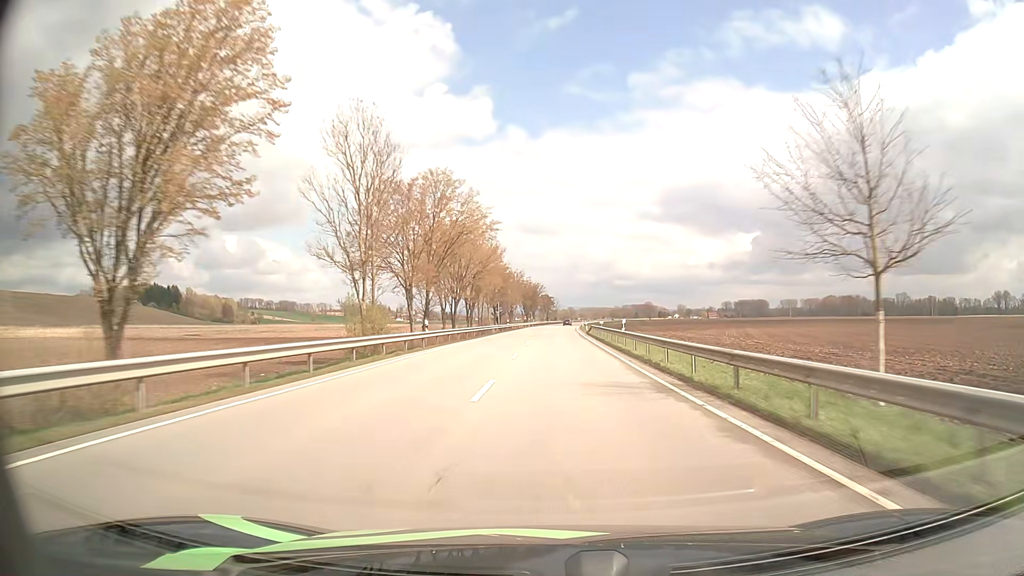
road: primary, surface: asphalt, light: Day
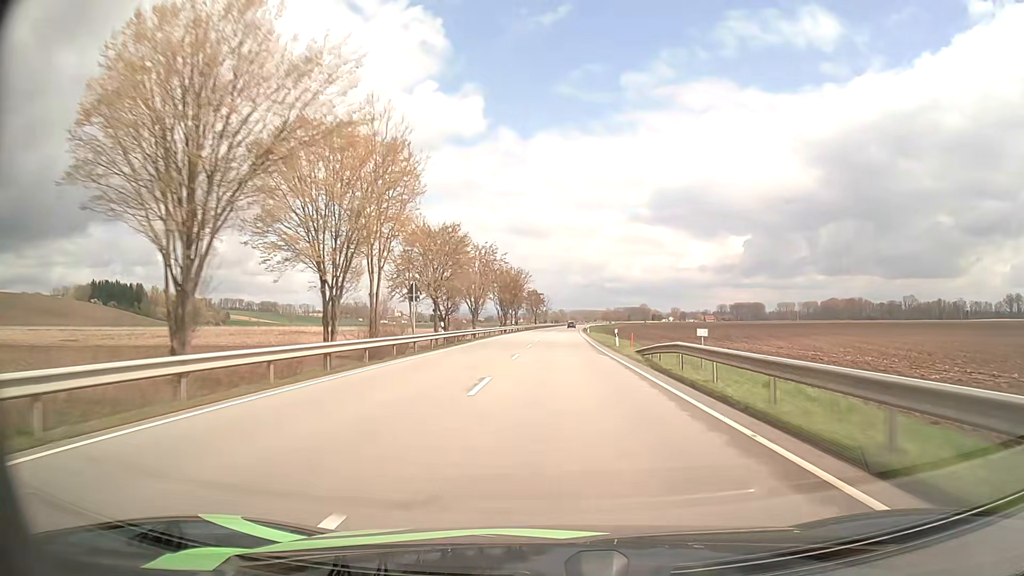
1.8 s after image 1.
(+0.5, +46.7) m; +1°
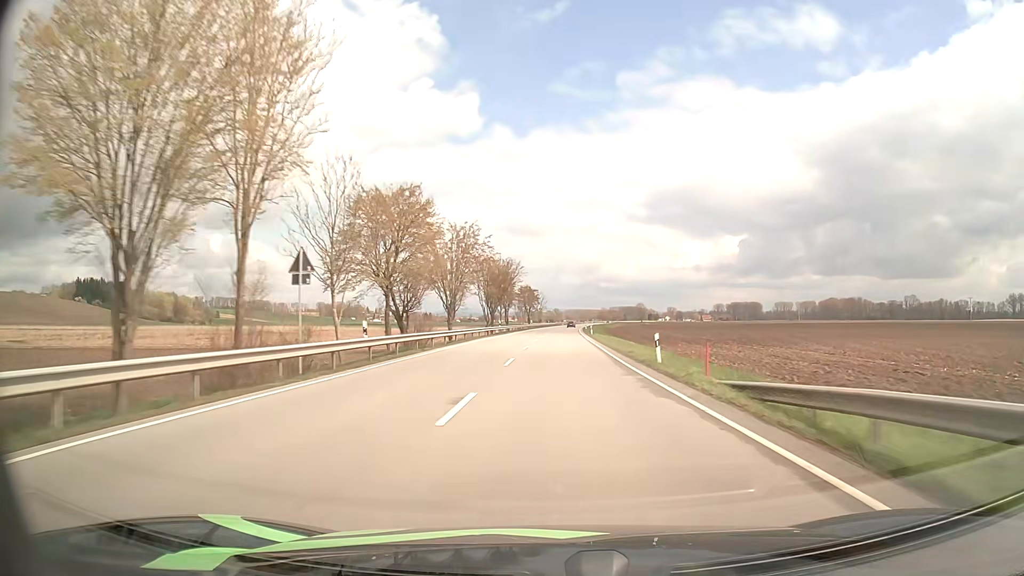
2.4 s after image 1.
(+0.1, +15.6) m; +1°
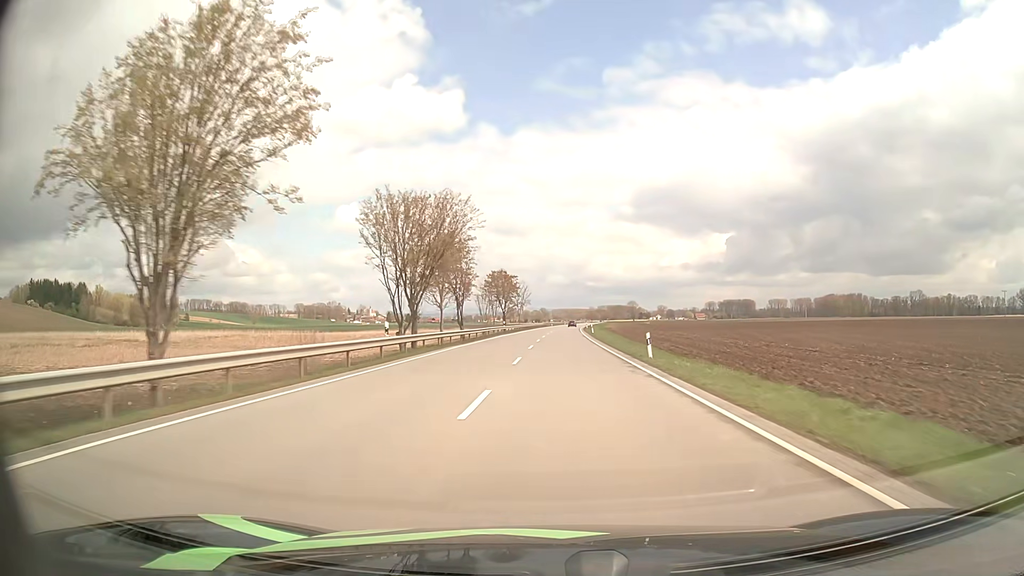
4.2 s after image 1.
(+0.4, +47.0) m; +1°
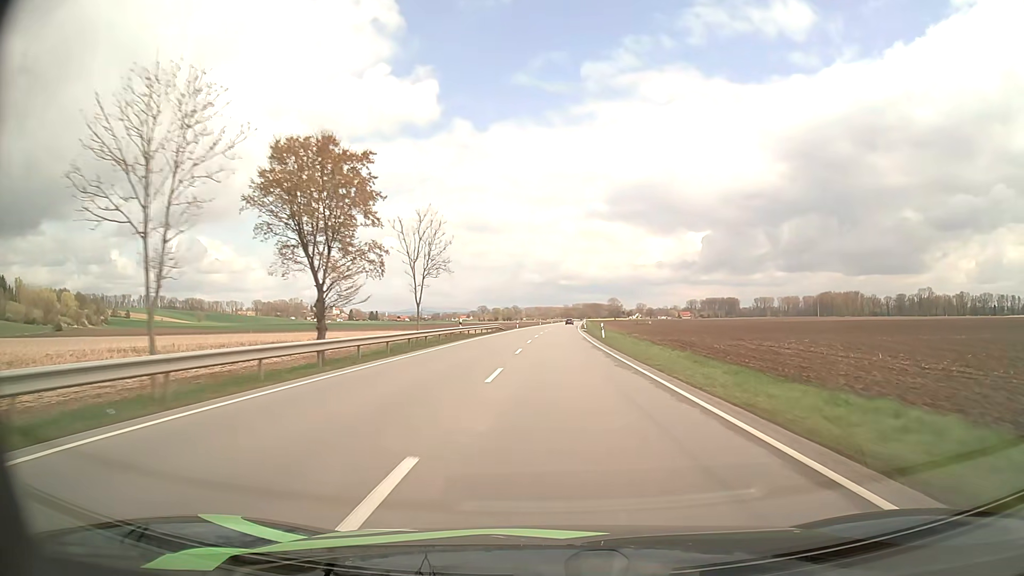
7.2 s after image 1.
(+1.4, +78.1) m; +2°
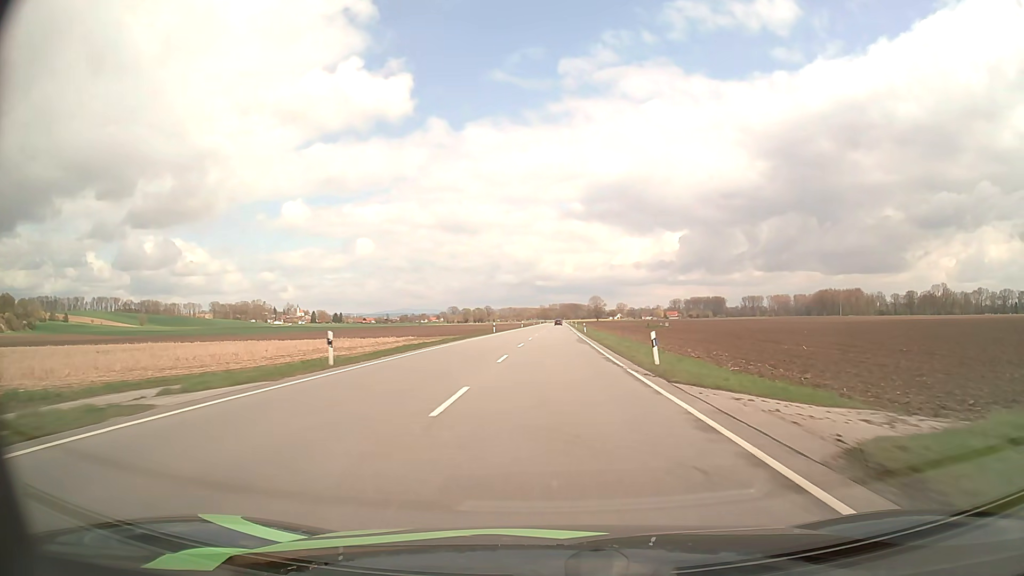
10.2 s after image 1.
(+1.5, +76.3) m; +2°
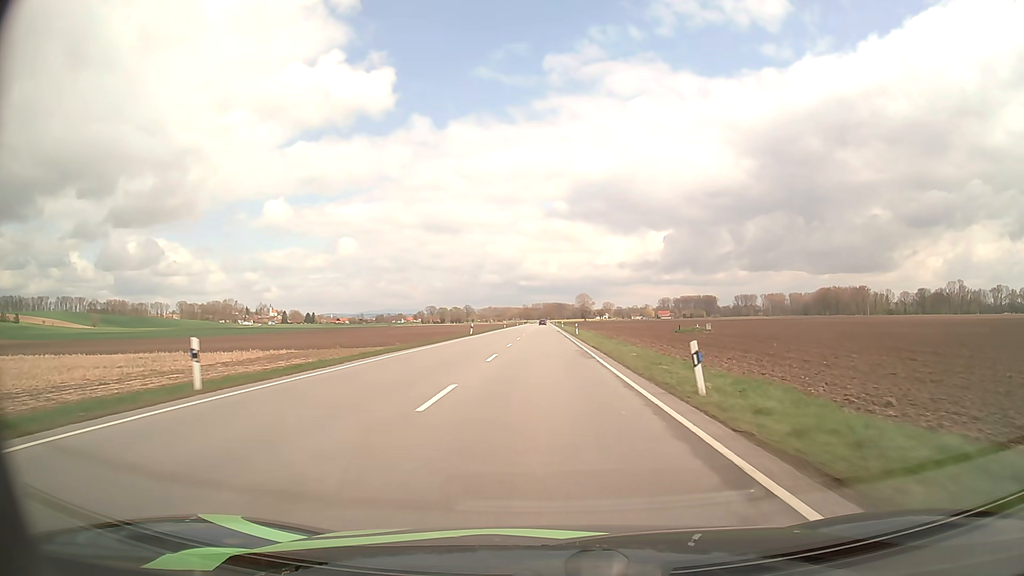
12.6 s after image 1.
(+0.8, +58.7) m; +1°
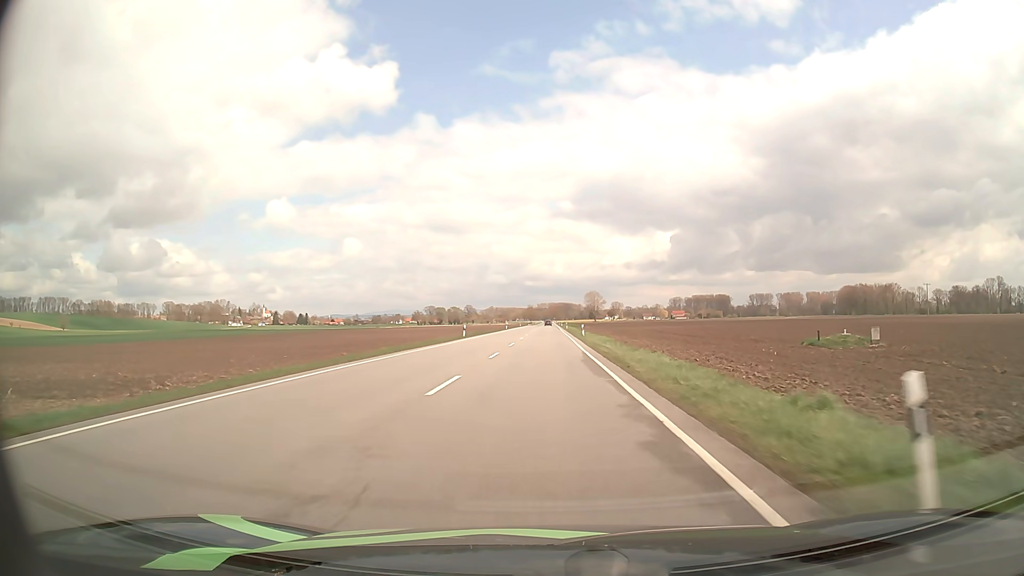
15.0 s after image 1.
(+0.1, +57.3) m; 0°
(0, +10) (0, +20) (0, +30) (0, +40) (0, +50) (0, +60) (0, +70) (0, +80) (0, +90) (0, +100) m
